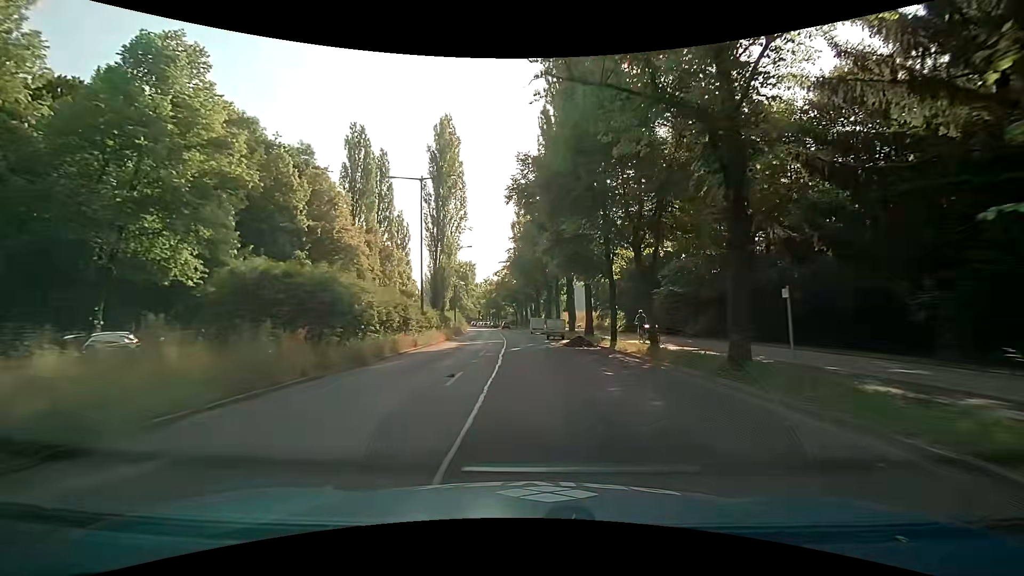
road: secondary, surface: asphalt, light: Day
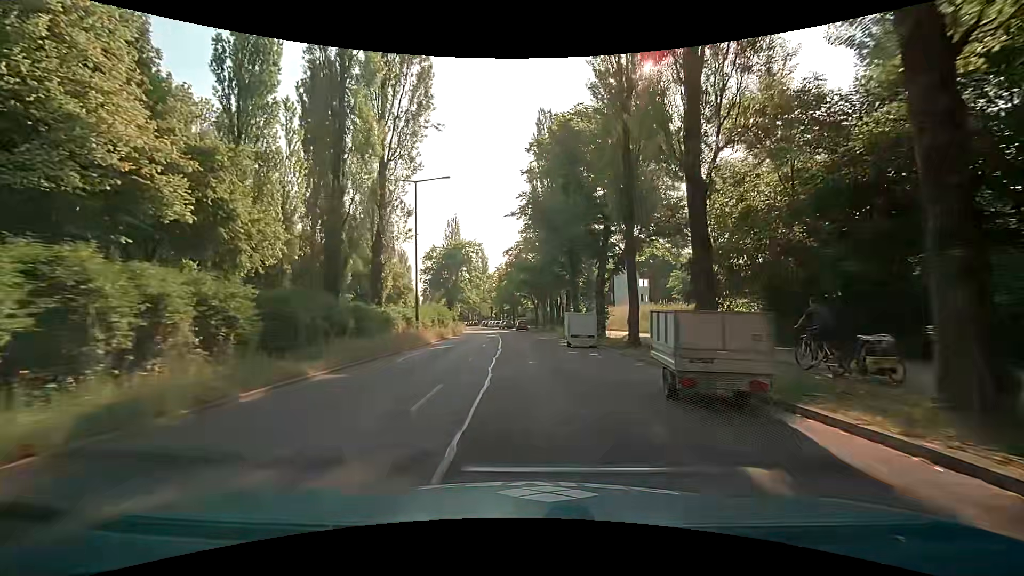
(-0.6, +29.9) m; -2°
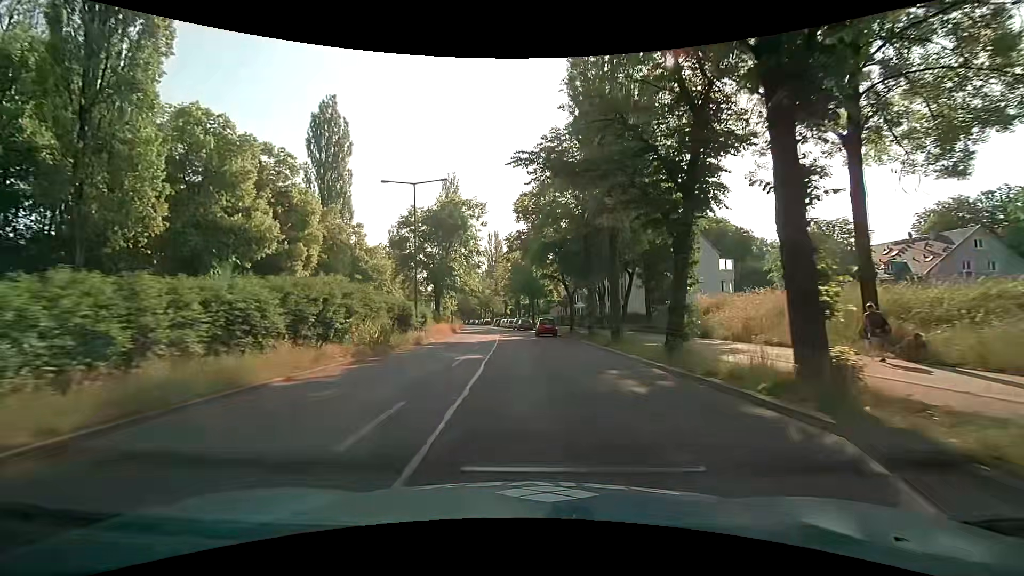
(-0.7, +29.4) m; -3°
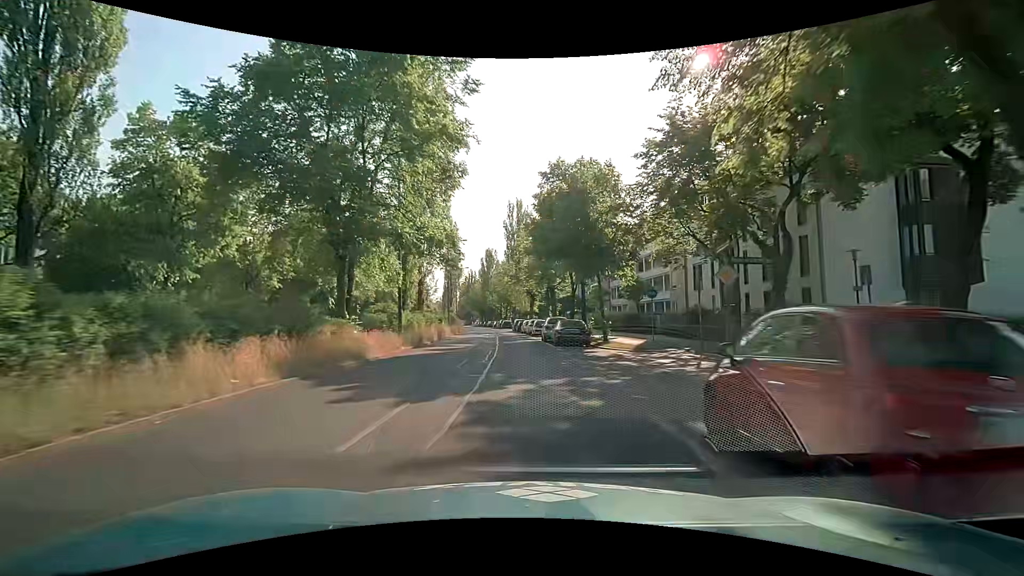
(-0.8, +36.0) m; -2°
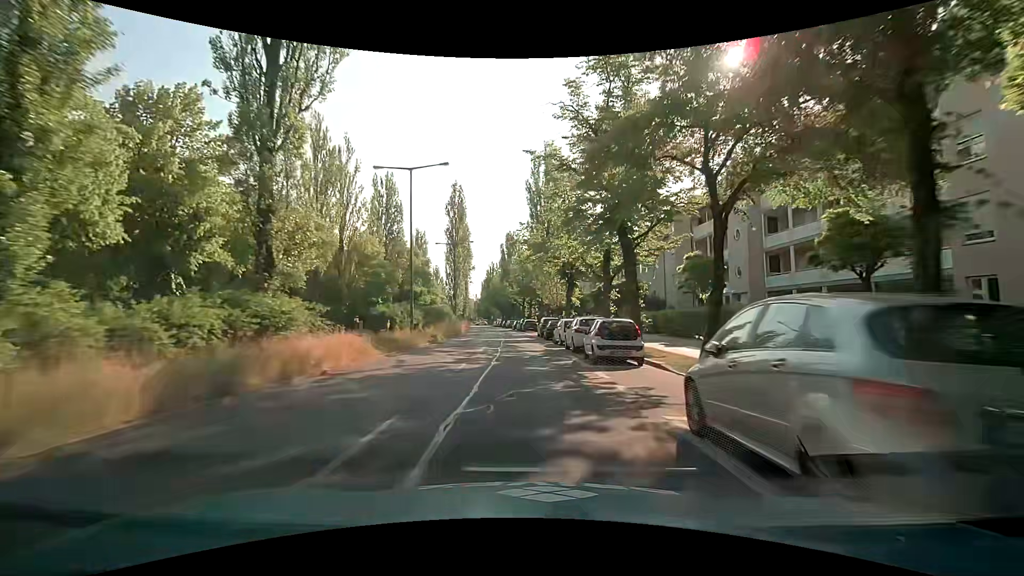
(-1.2, +28.1) m; -4°
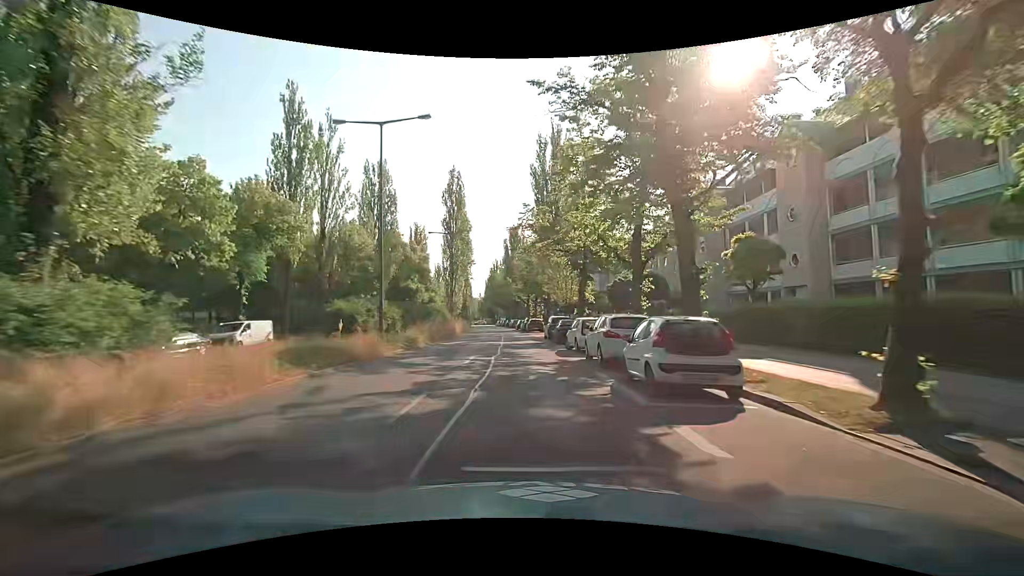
(-0.1, +6.9) m; -1°
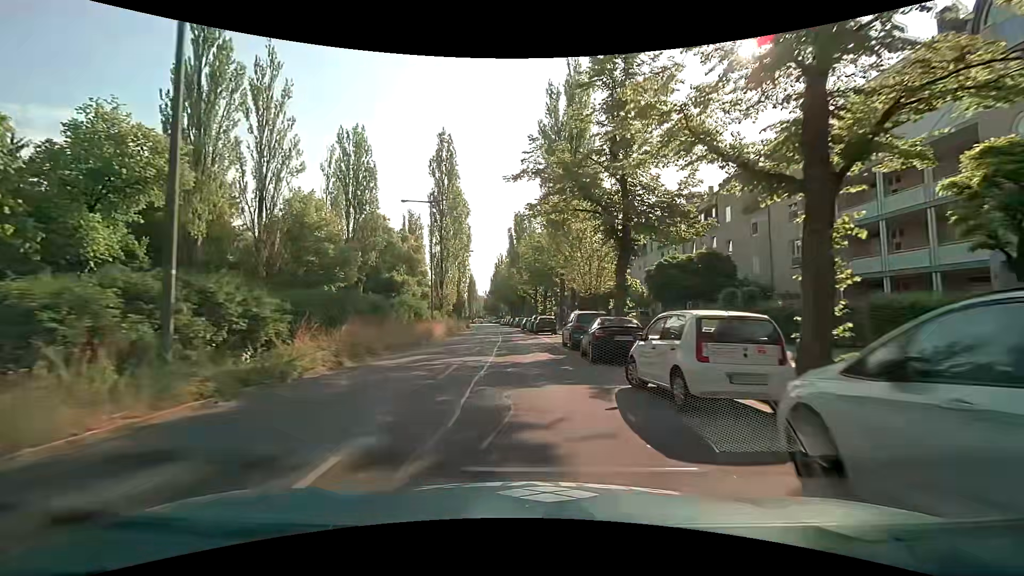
(0.0, +13.5) m; 0°
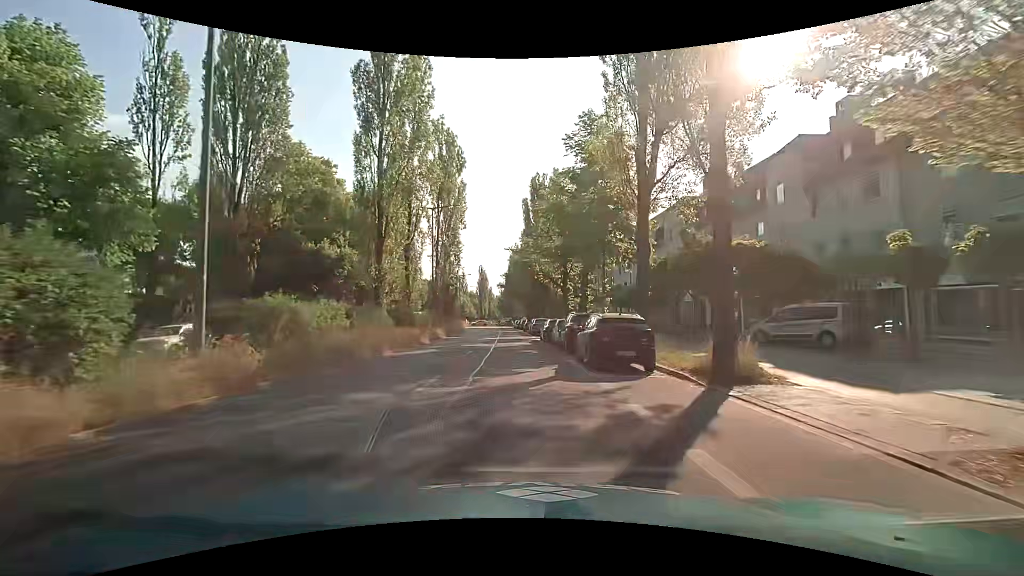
(-0.6, +28.4) m; -2°
